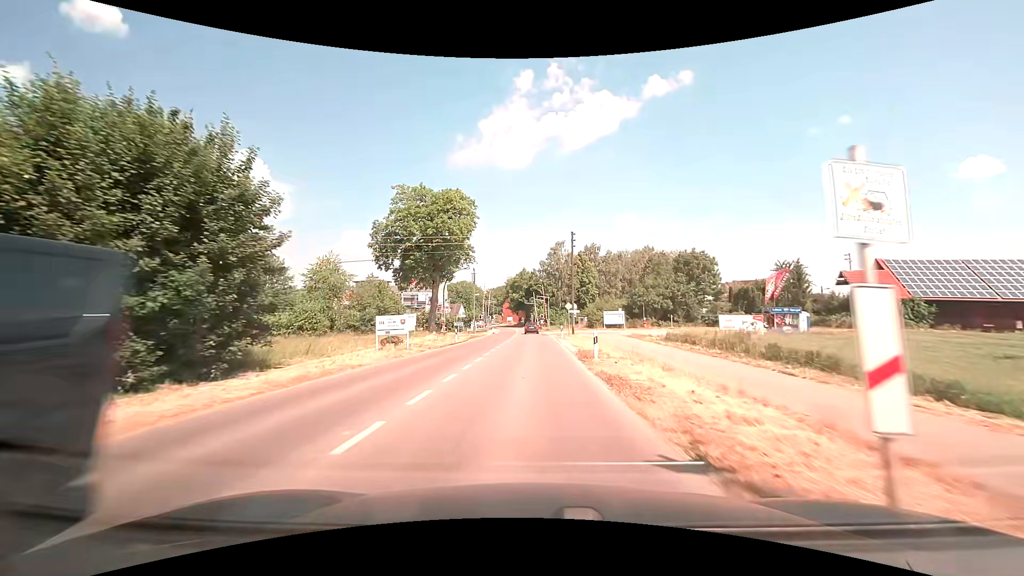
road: tertiary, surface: asphalt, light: Day
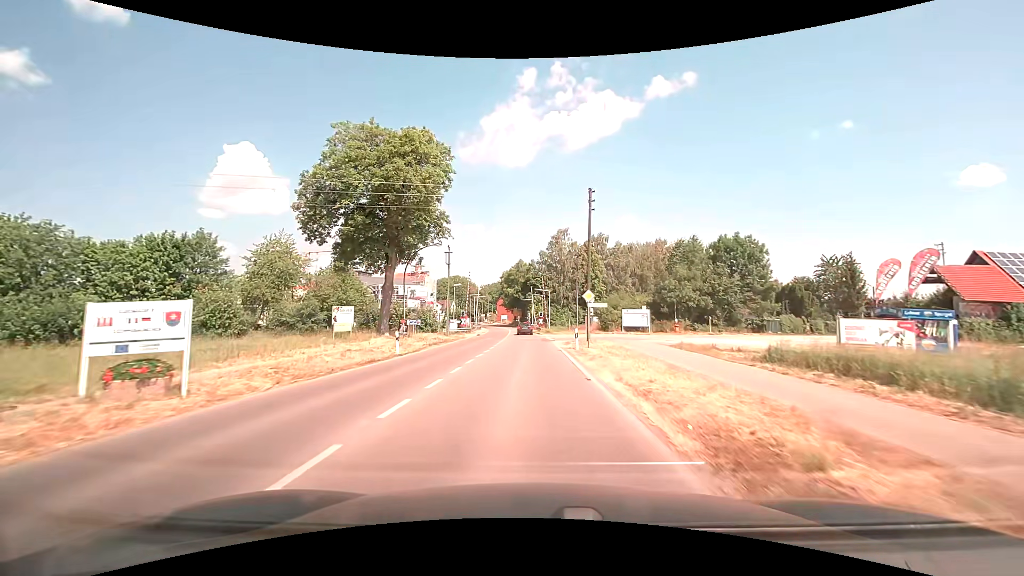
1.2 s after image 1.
(+0.1, +16.4) m; 0°
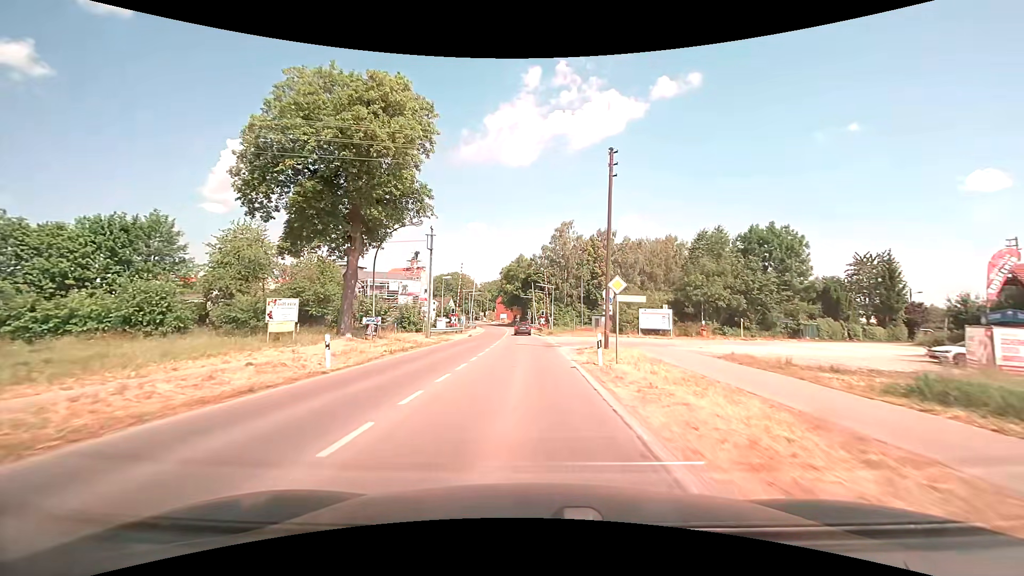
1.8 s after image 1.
(0.0, +8.0) m; 0°
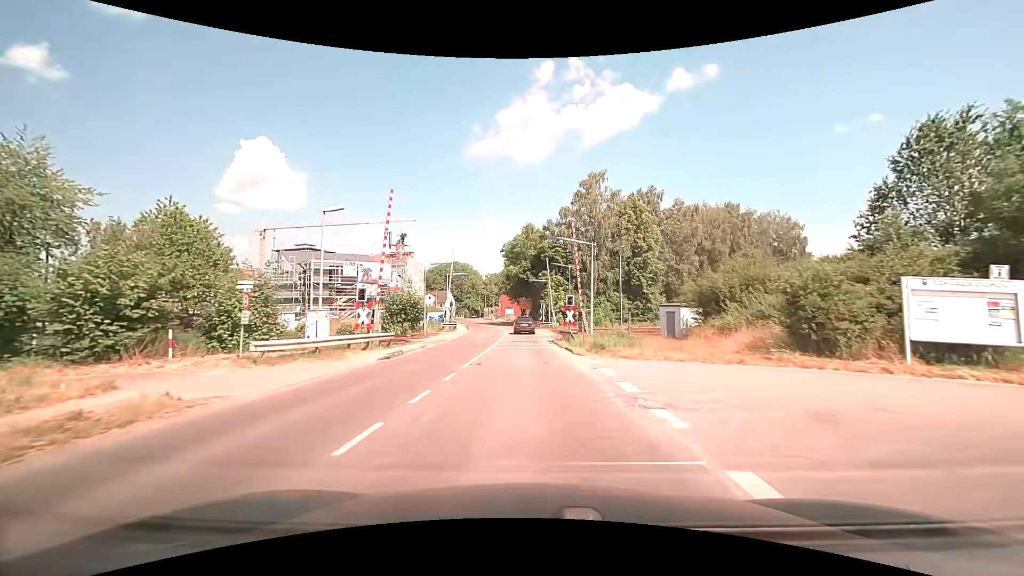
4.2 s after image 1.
(-0.2, +30.4) m; -1°
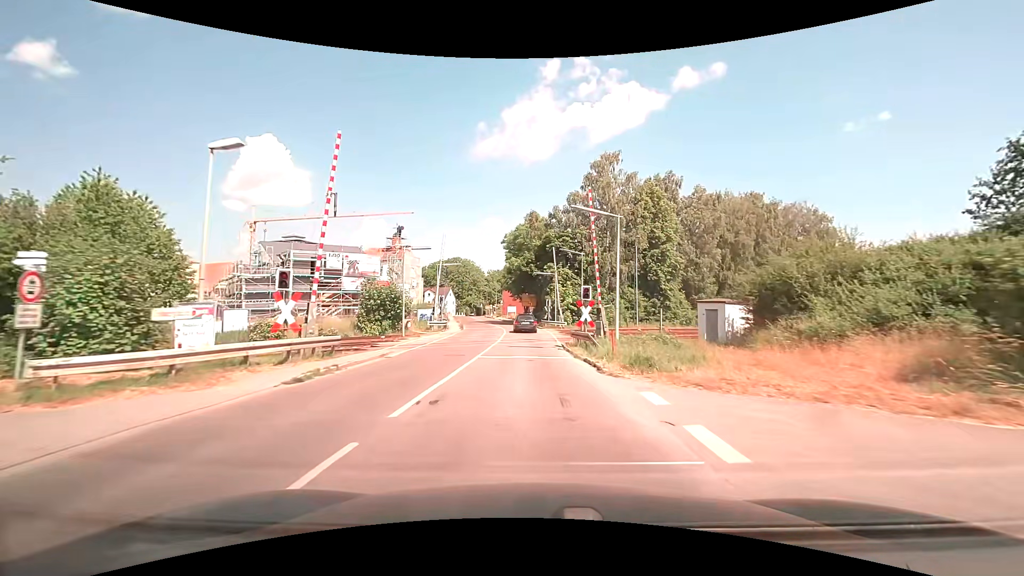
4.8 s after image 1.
(0.0, +7.2) m; -1°
(0, +10) (0, +20) (0, +30) (-1, +40) (-2, +50) (-3, +60) (-4, +70) (-6, +80) (-8, +89) (-9, +99) m
